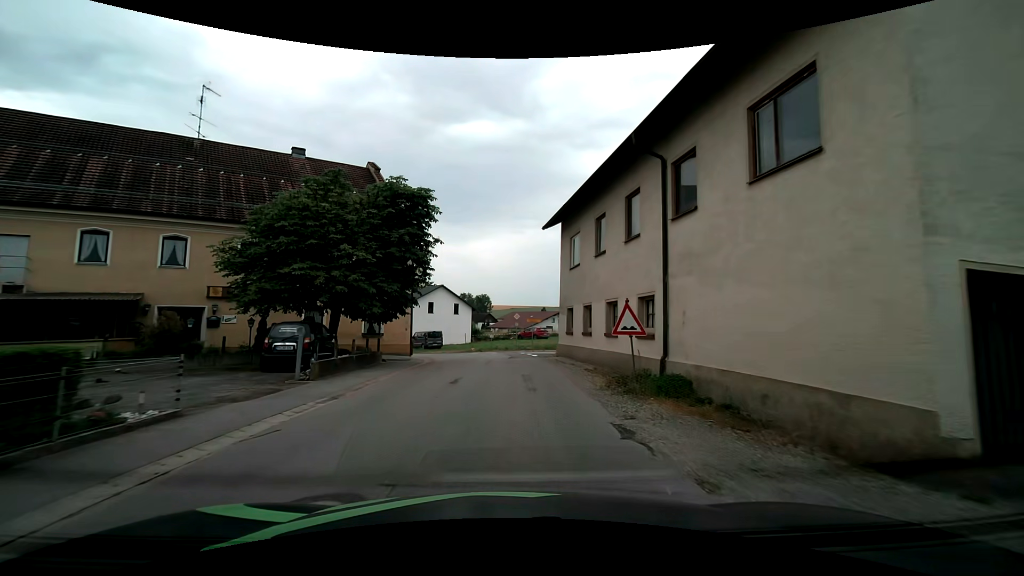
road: tertiary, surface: asphalt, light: Day
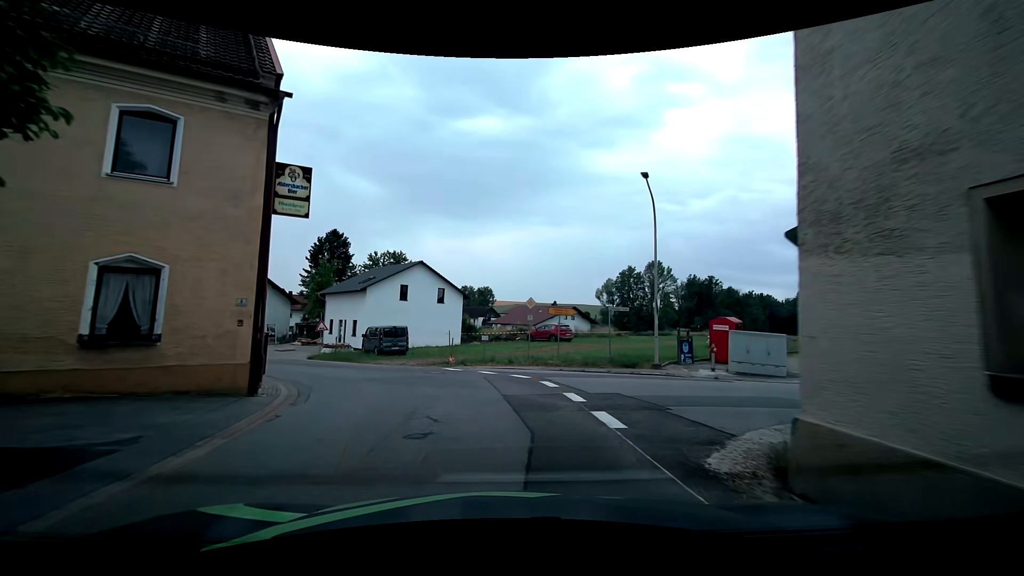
(-0.1, +19.2) m; 0°
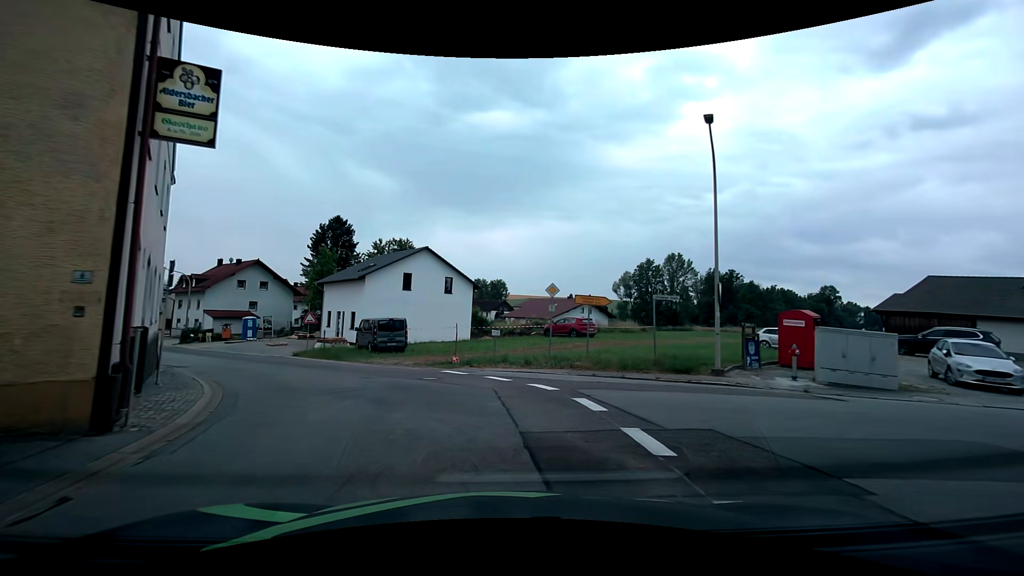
(-0.1, +4.7) m; -3°
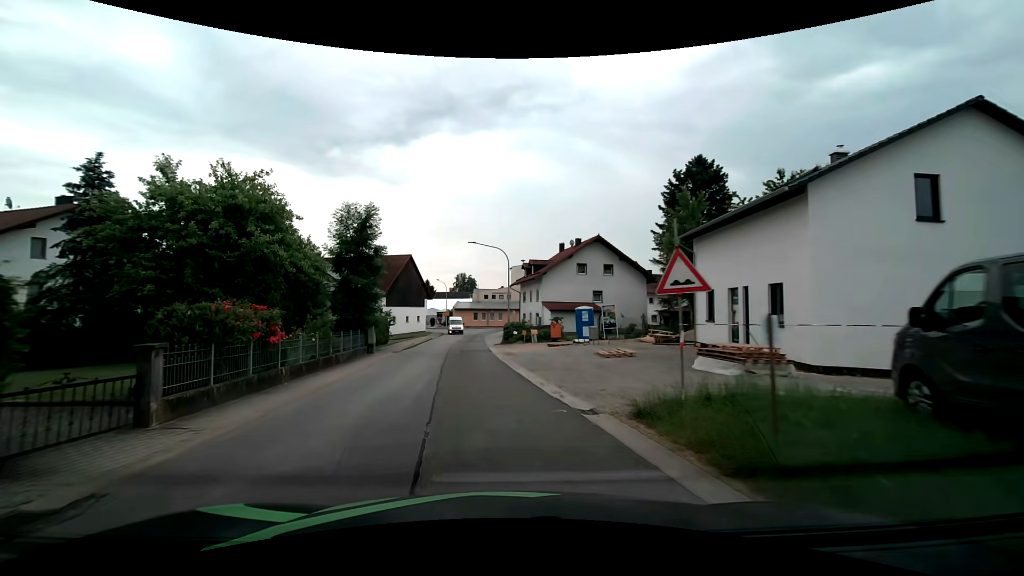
(-7.2, +22.6) m; -38°
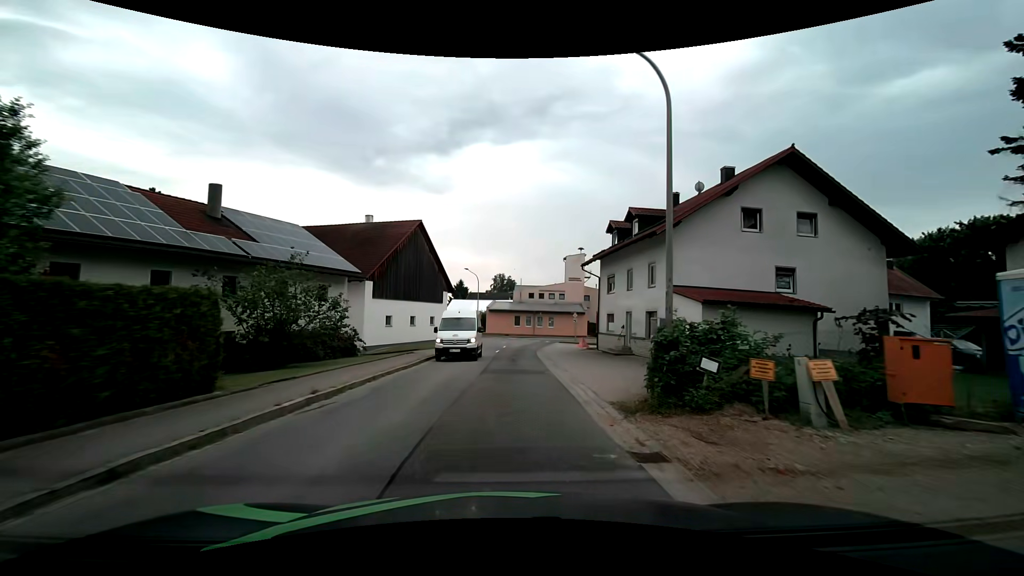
(-2.2, +27.0) m; -5°
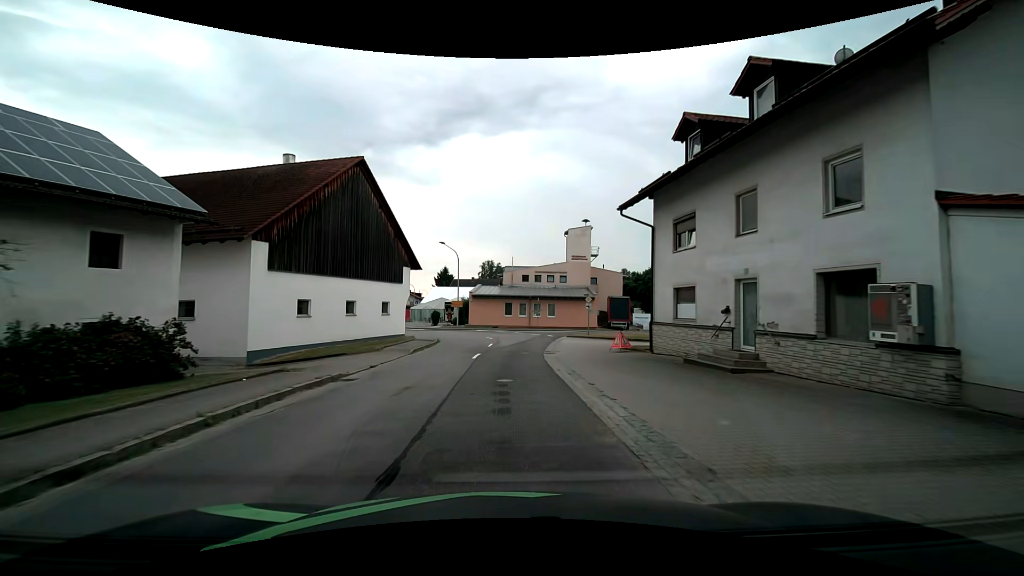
(+0.4, +15.5) m; +2°
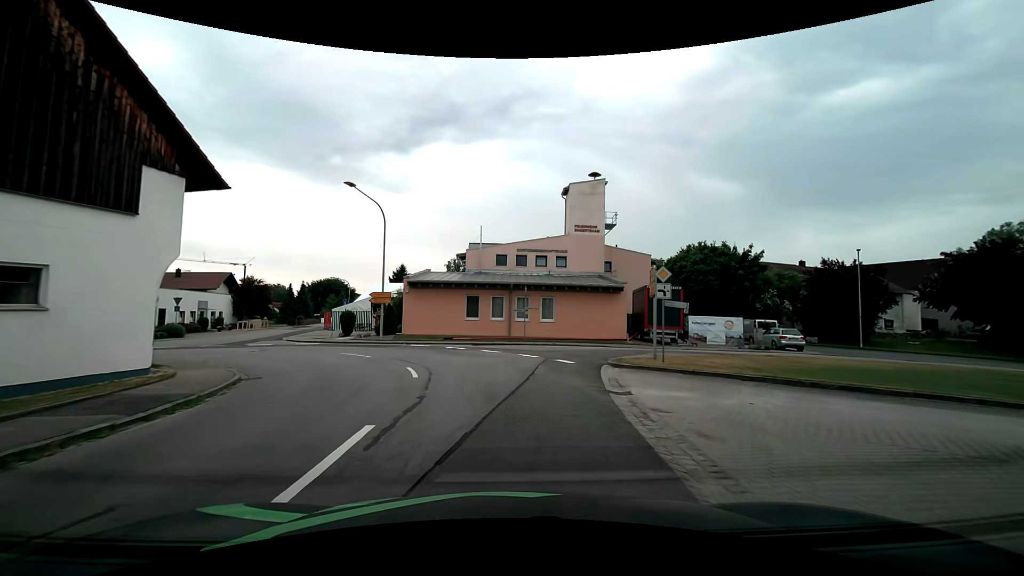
(+0.4, +24.4) m; +2°
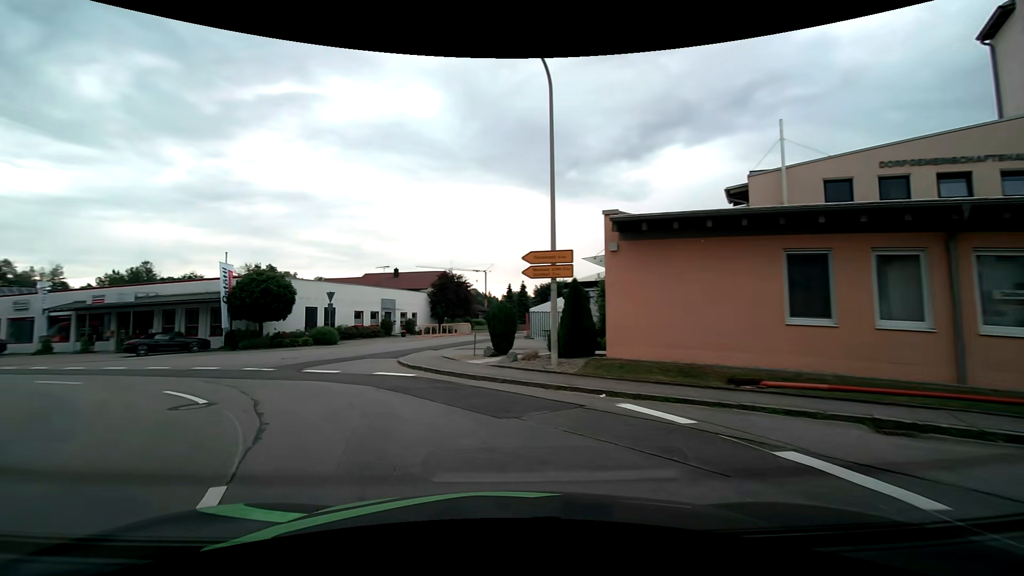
(-2.0, +20.3) m; -25°
(-3, +9) (-10, +16) (-19, +21) (-28, +25) (-37, +30) (-46, +34) (-55, +38) (-64, +43) (-73, +47) (-82, +52) m
